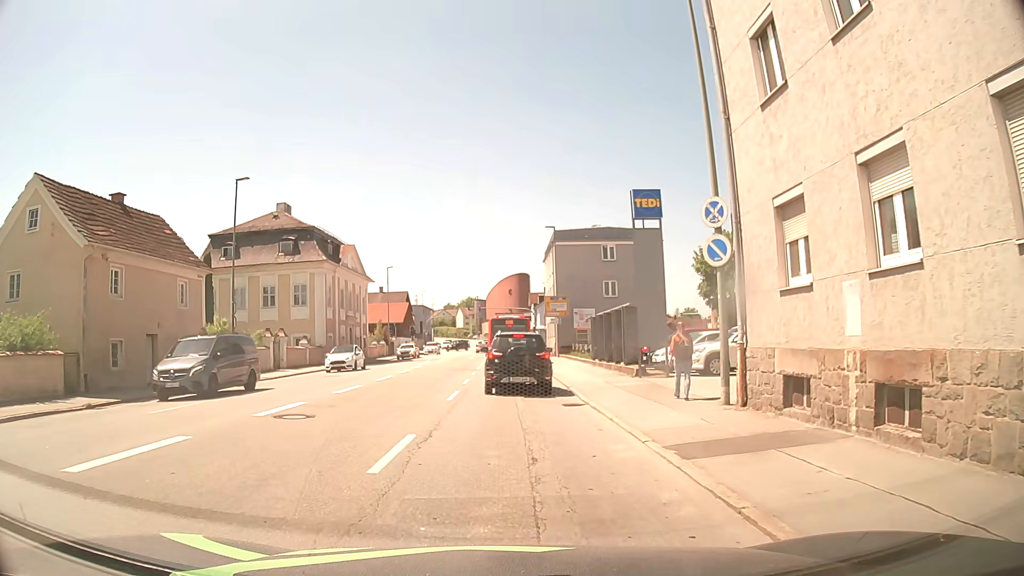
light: Day
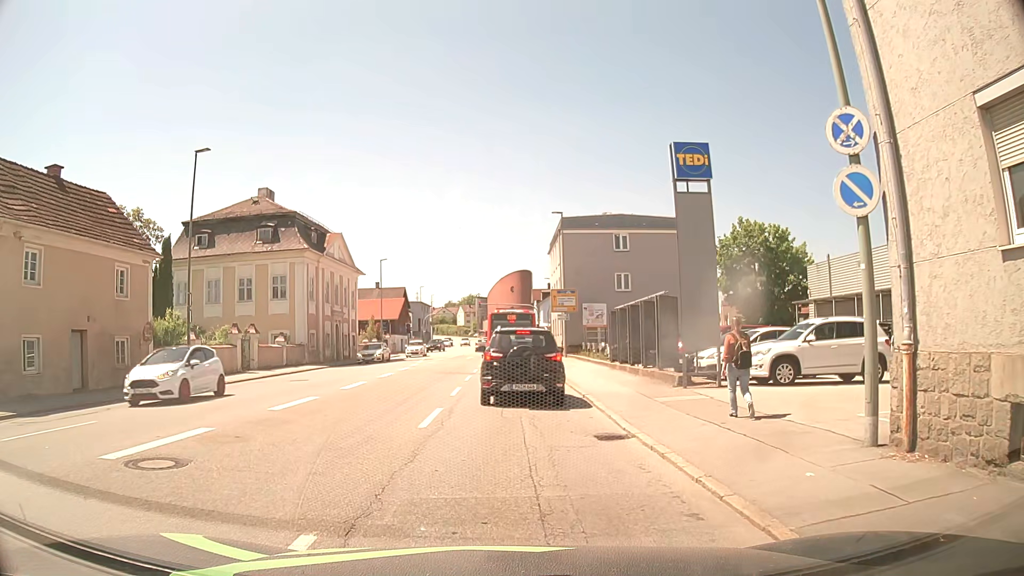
(0.0, +5.2) m; 0°
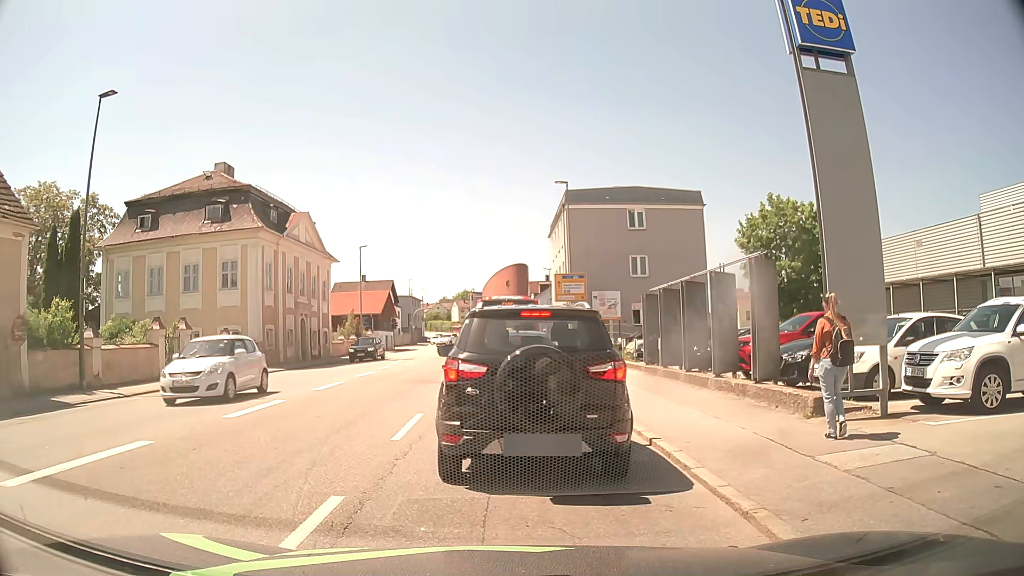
(-0.1, +7.7) m; -1°
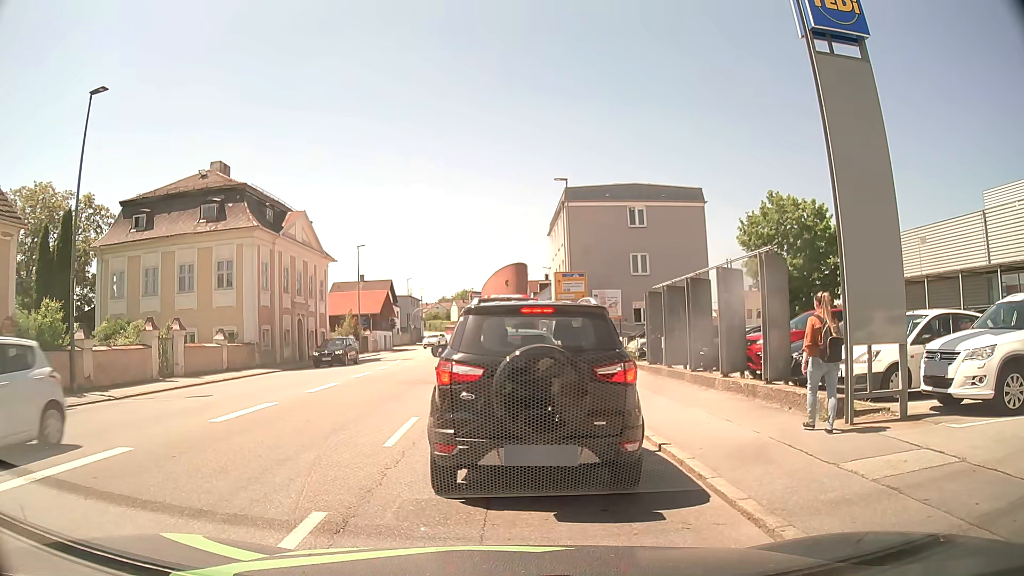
(0.0, +0.5) m; 0°
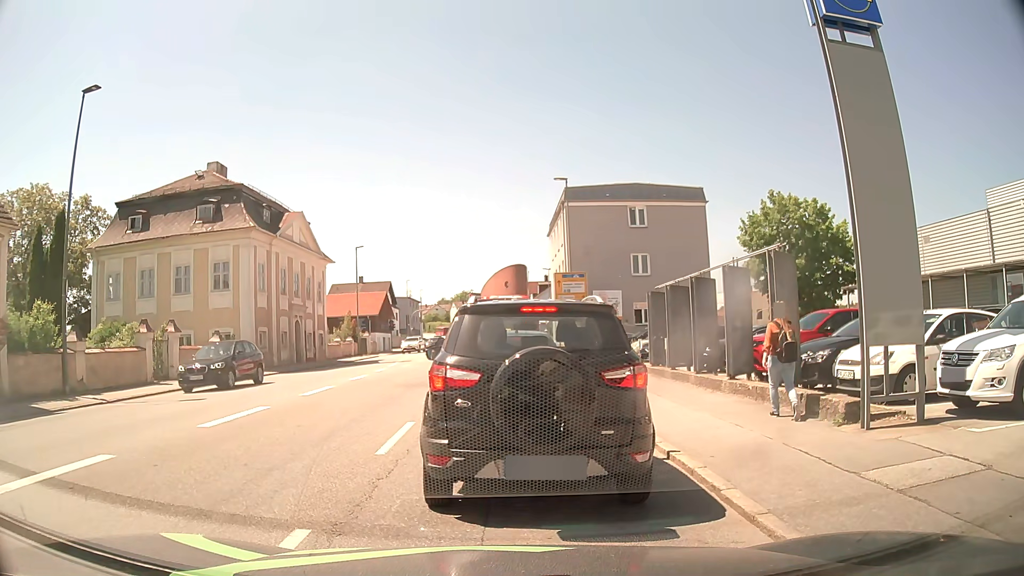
(0.0, +0.4) m; 0°
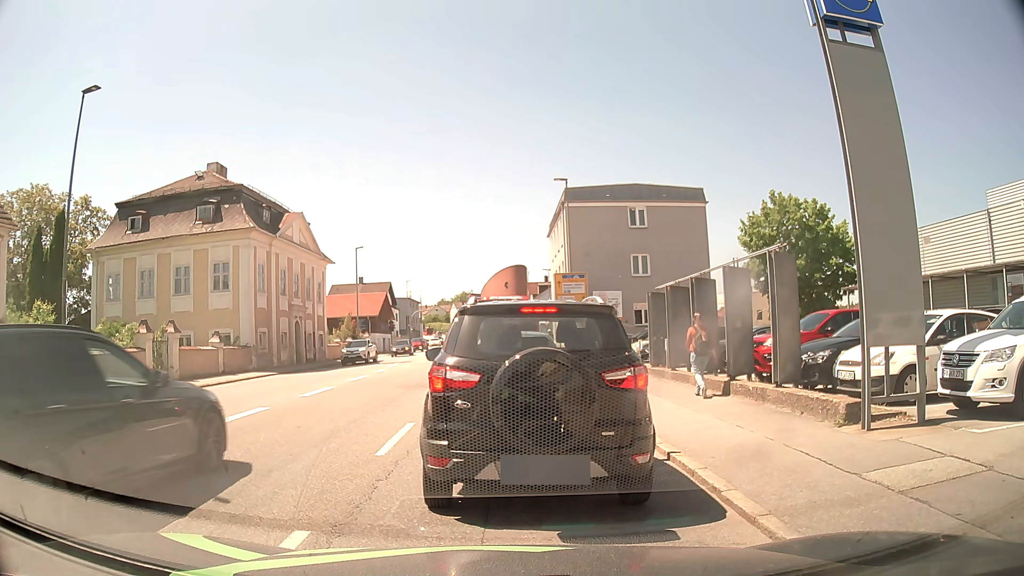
(0.0, +0.1) m; 0°
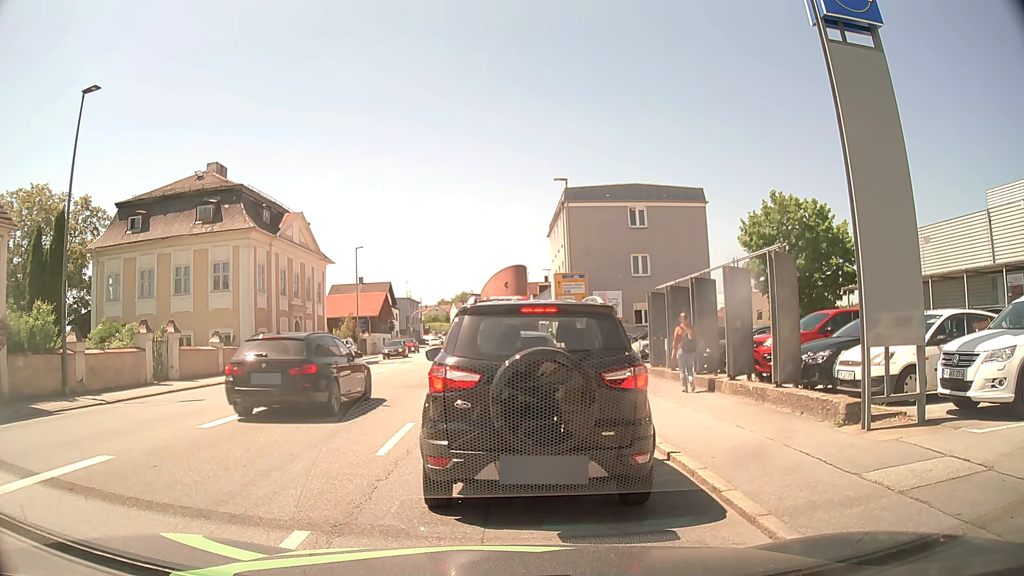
(0.0, 0.0) m; 0°
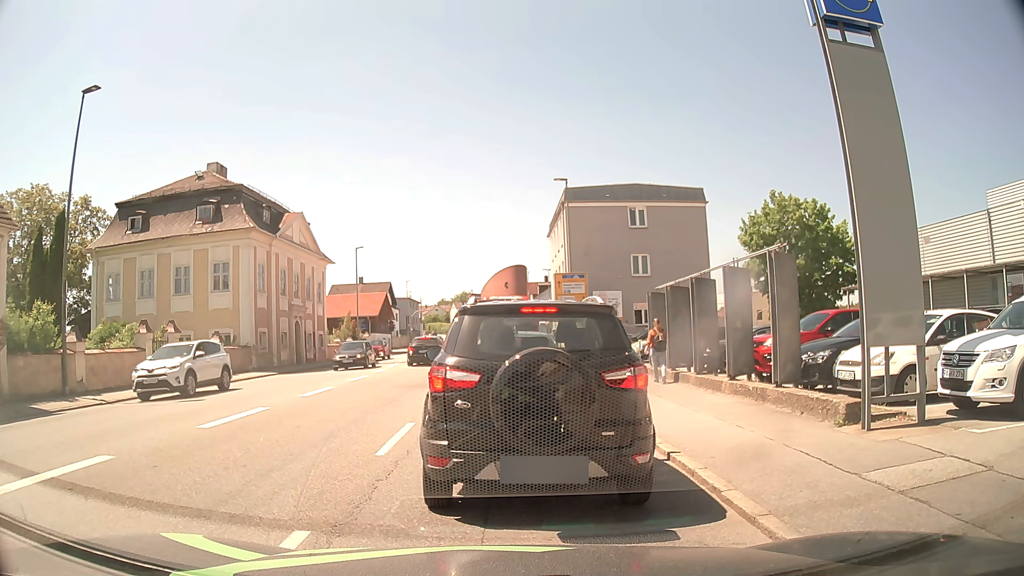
(0.0, 0.0) m; 0°
